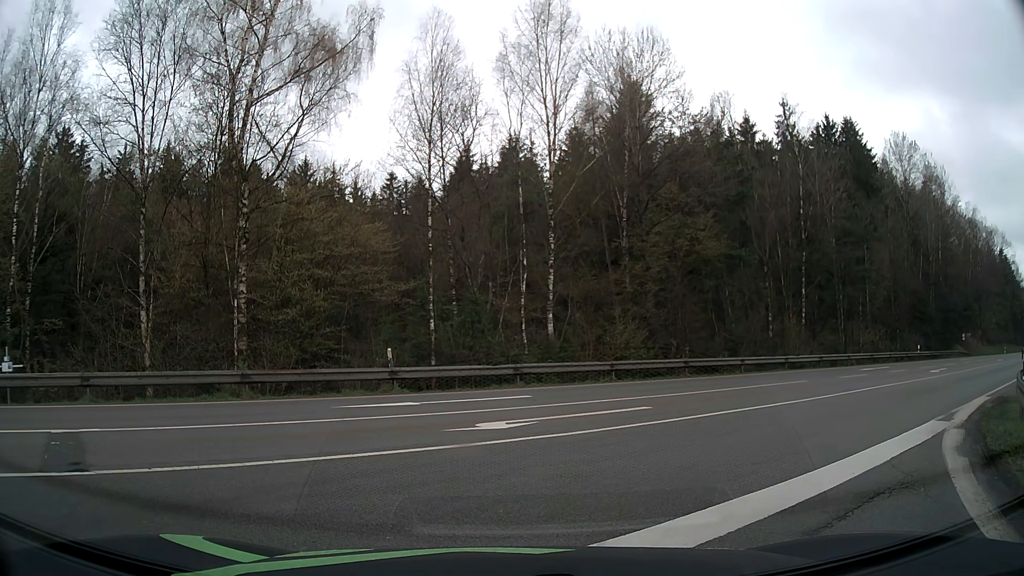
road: motorway_link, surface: asphalt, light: Day
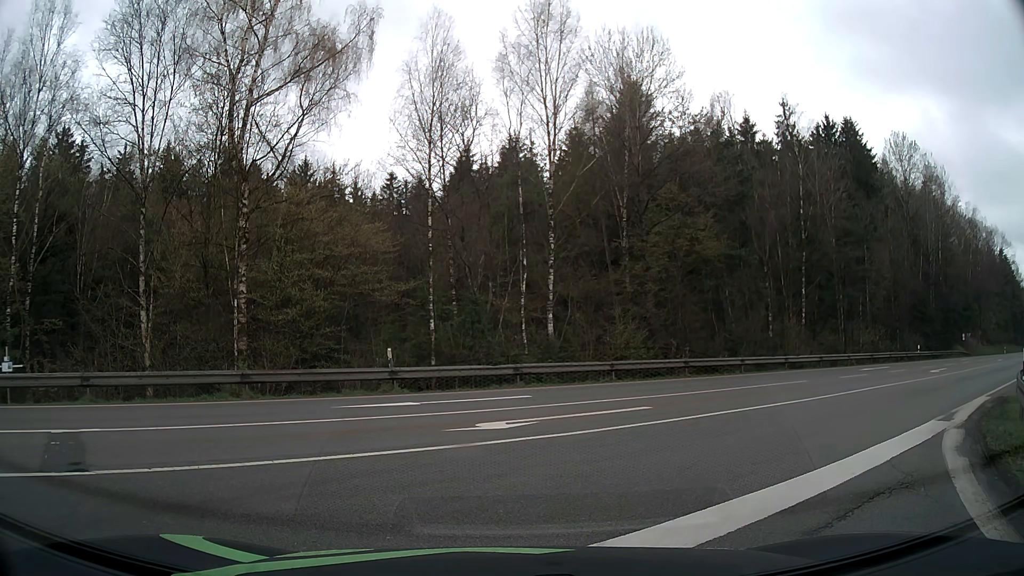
(0.0, 0.0) m; 0°
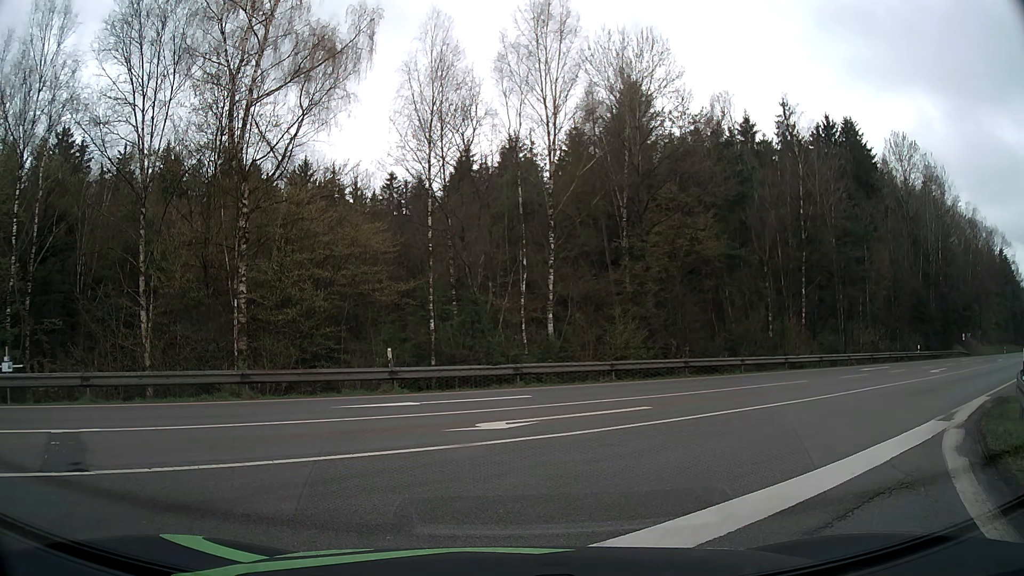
(0.0, 0.0) m; 0°
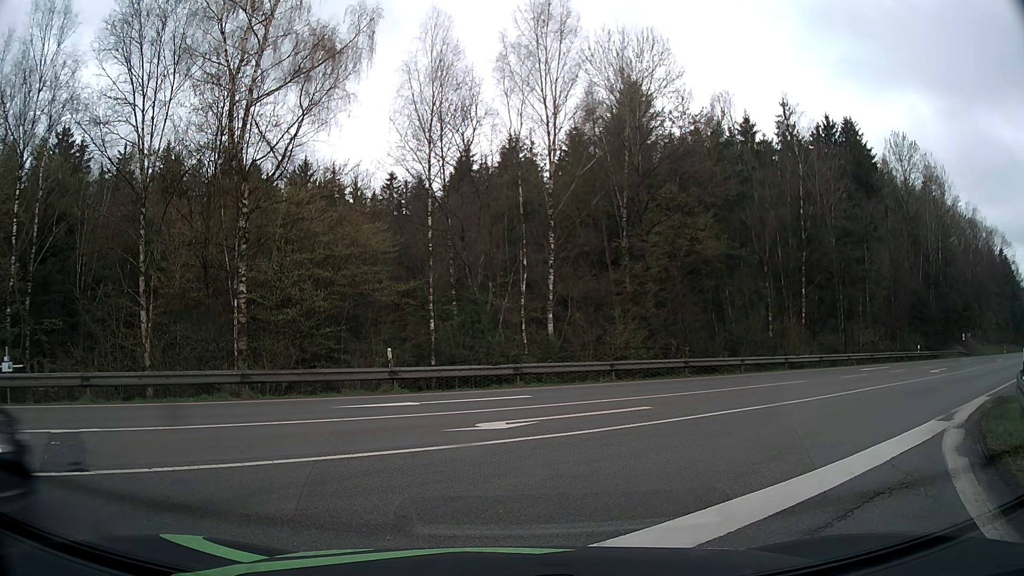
(0.0, 0.0) m; 0°
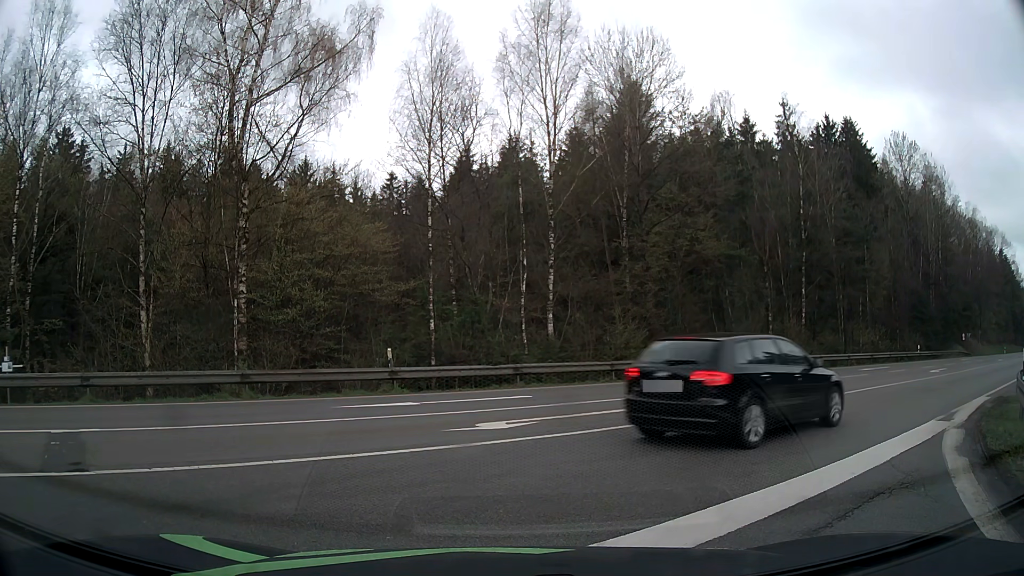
(0.0, 0.0) m; 0°
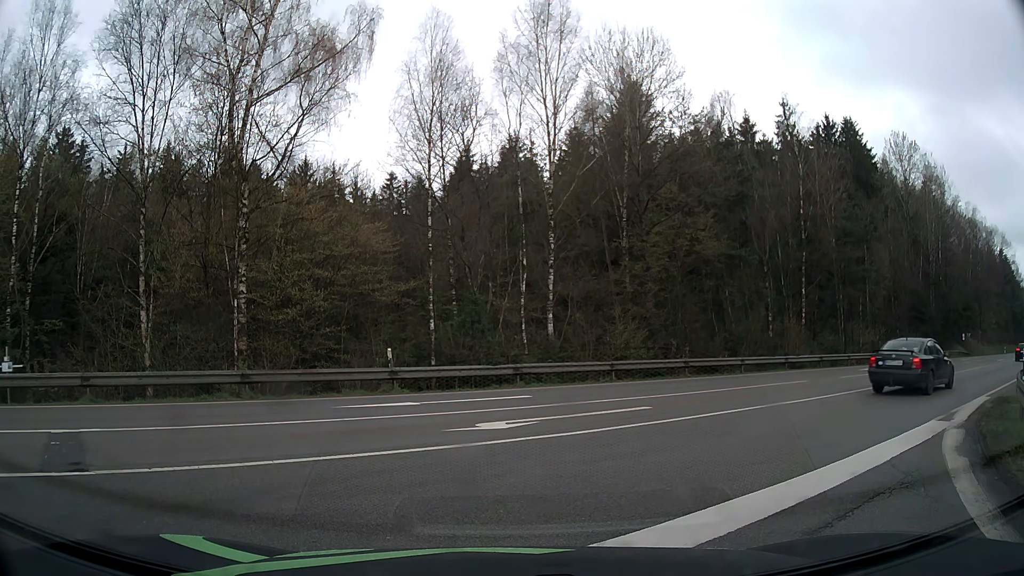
(0.0, 0.0) m; 0°
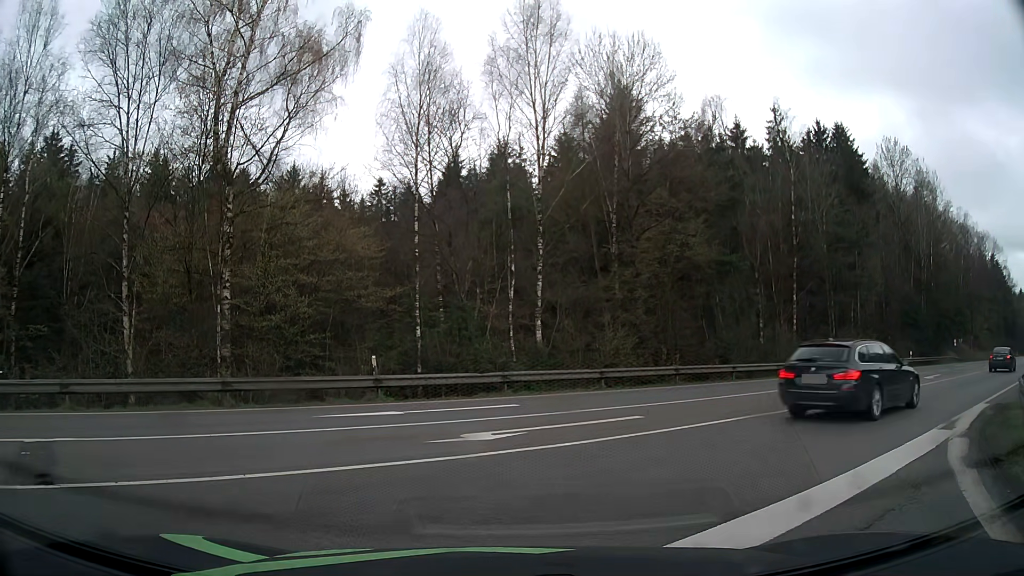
(0.0, +0.4) m; 0°
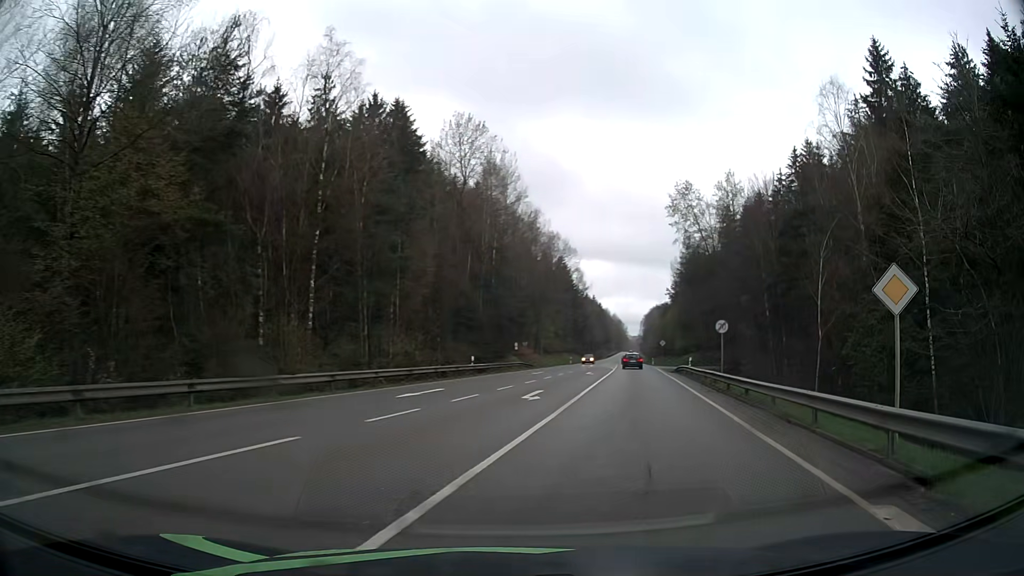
(+4.8, +11.7) m; +41°
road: secondary
(+1, +10) (+3, +20) (+6, +29) (+7, +39) (+9, +49) (+11, +59) (+13, +69) (+15, +79) (+17, +88) (+19, +98) m
